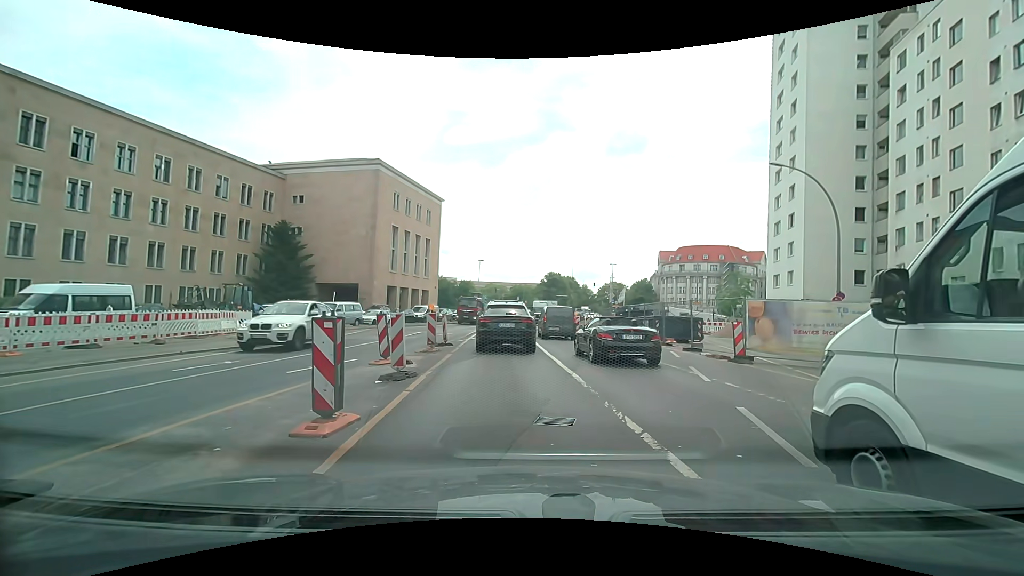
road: primary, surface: asphalt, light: Day
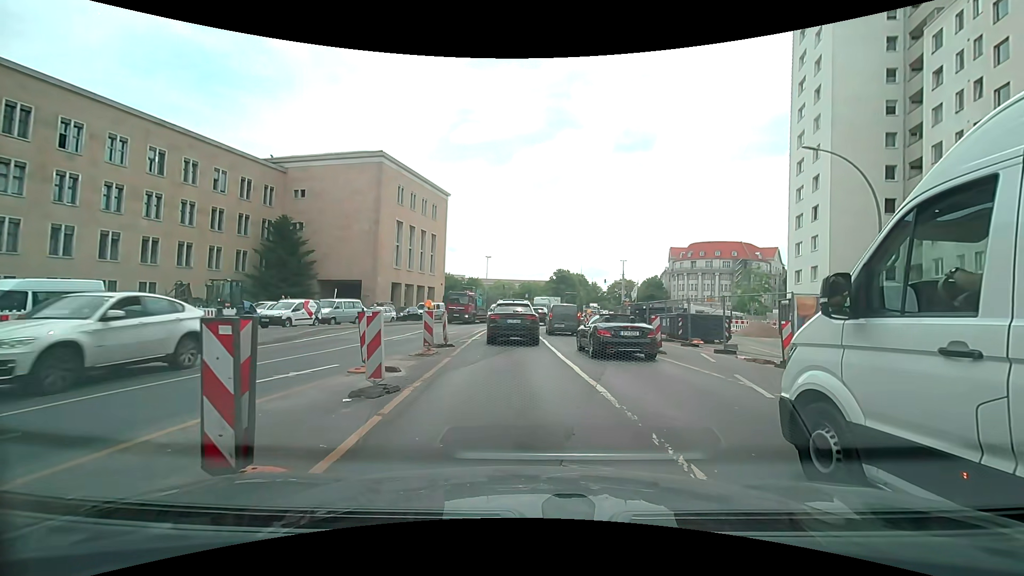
(0.0, +2.3) m; -1°
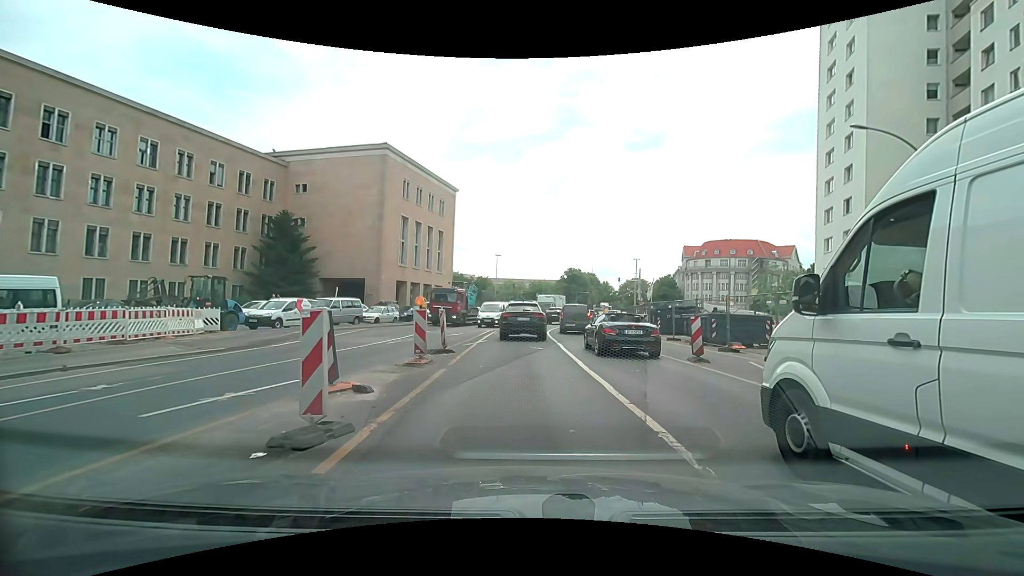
(0.0, +2.8) m; -1°
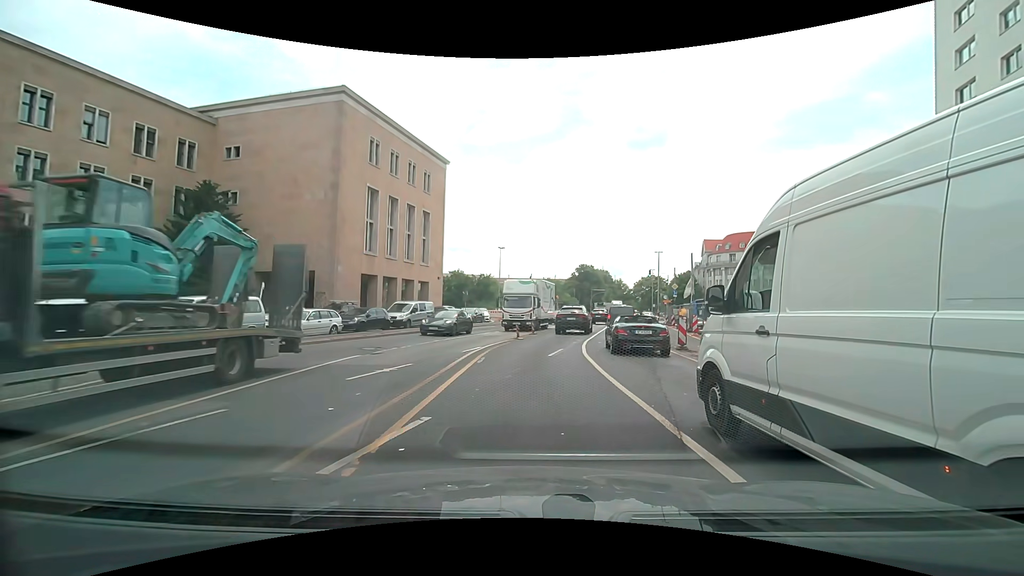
(+0.1, +14.8) m; 0°
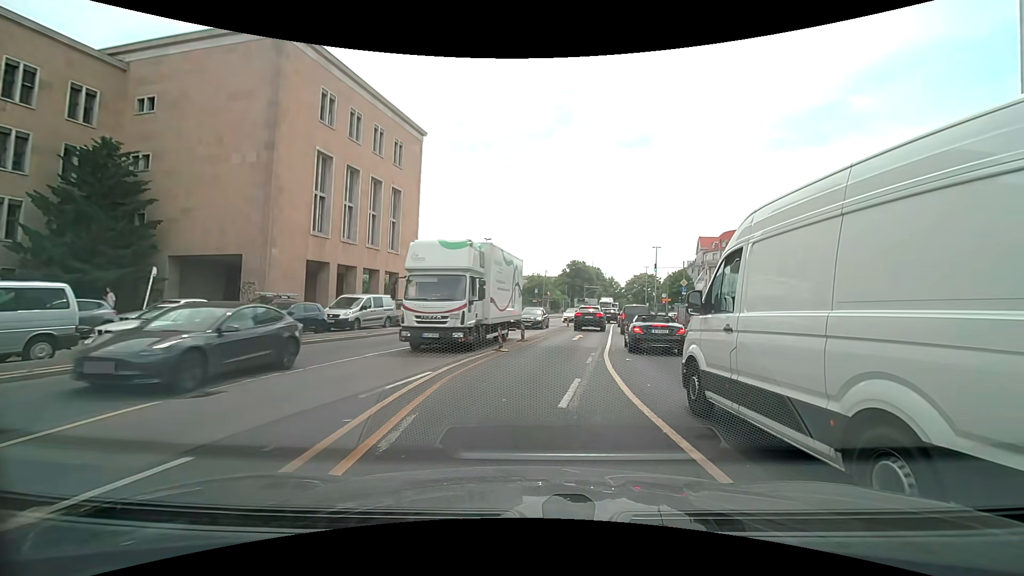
(+0.1, +8.3) m; +2°
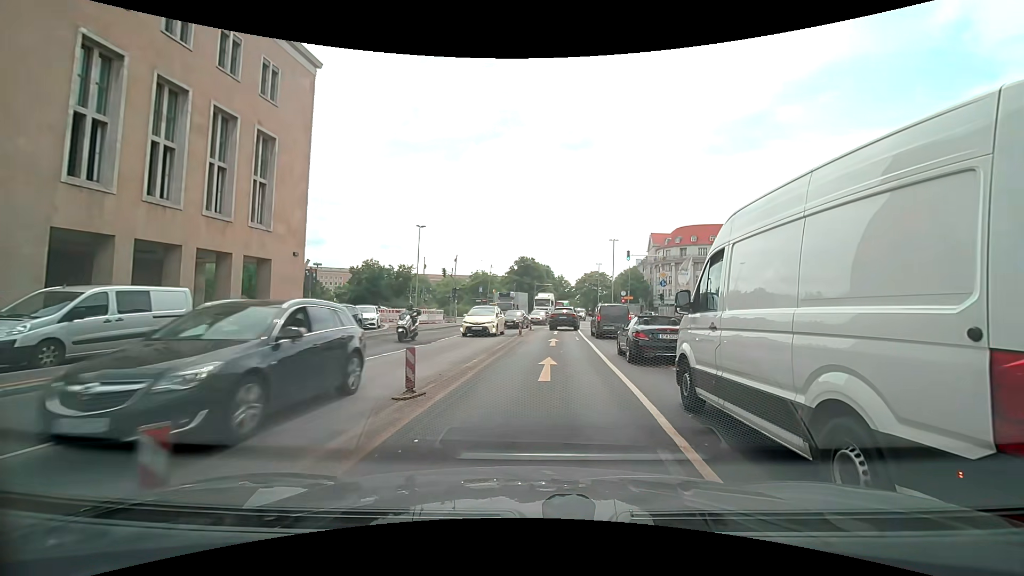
(+0.6, +13.3) m; +6°
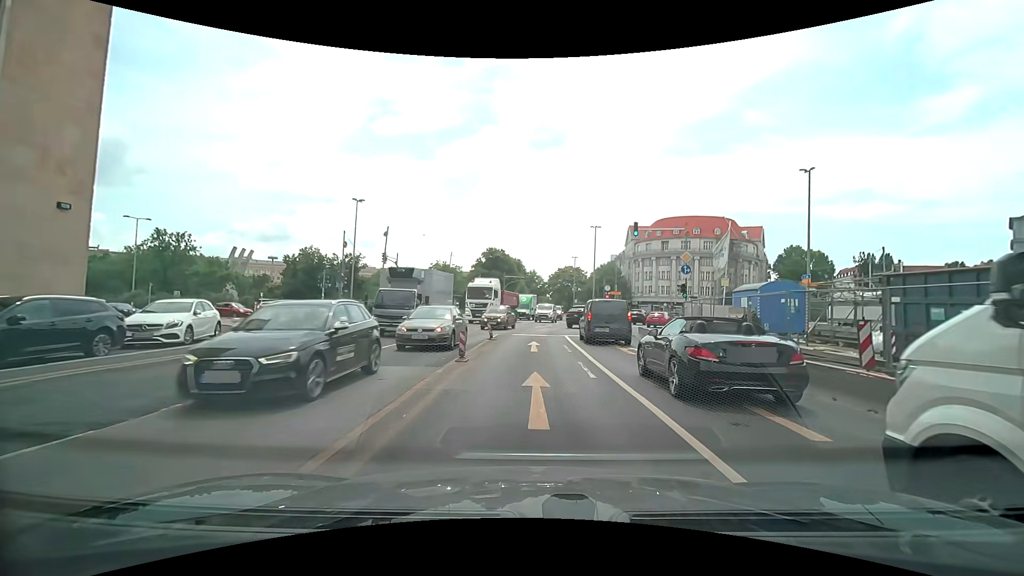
(+0.5, +14.1) m; +3°
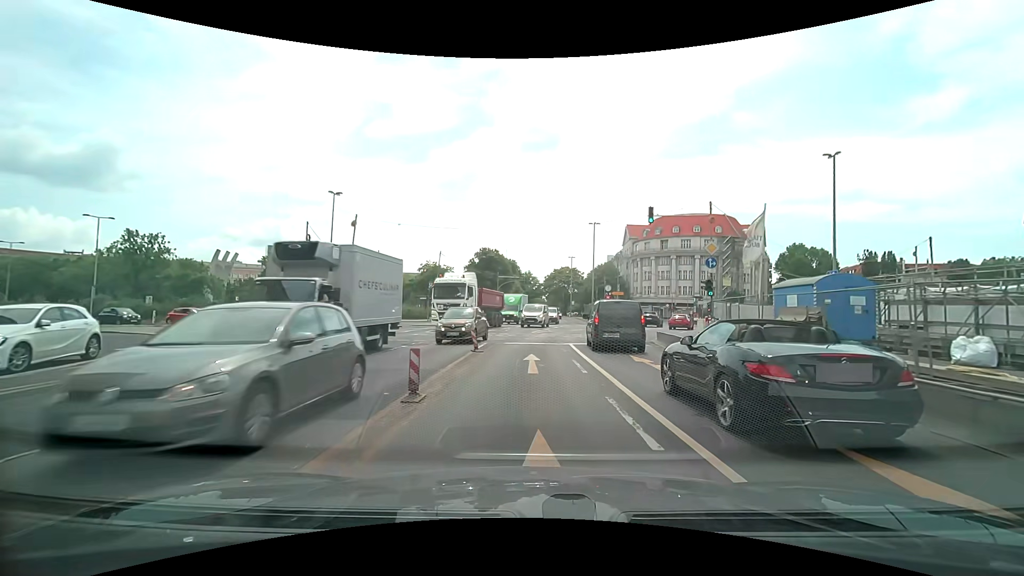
(0.0, +4.9) m; +1°
(0, +10) (+1, +20) (+2, +30) (+6, +39) (+10, +48) (+14, +57) (+16, +67) (+16, +77) (+16, +87) (+17, +97) m
